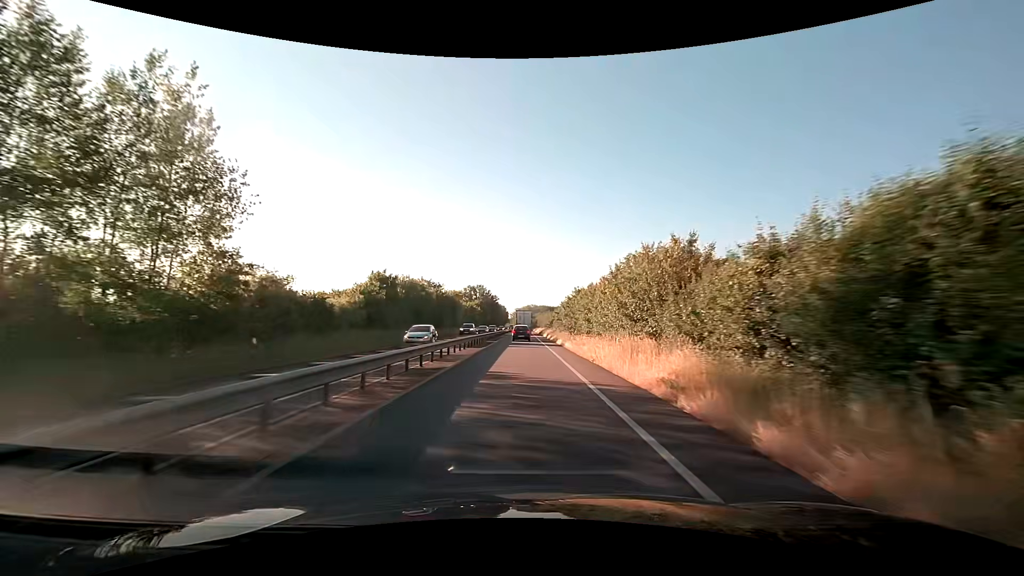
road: trunk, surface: asphalt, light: Day
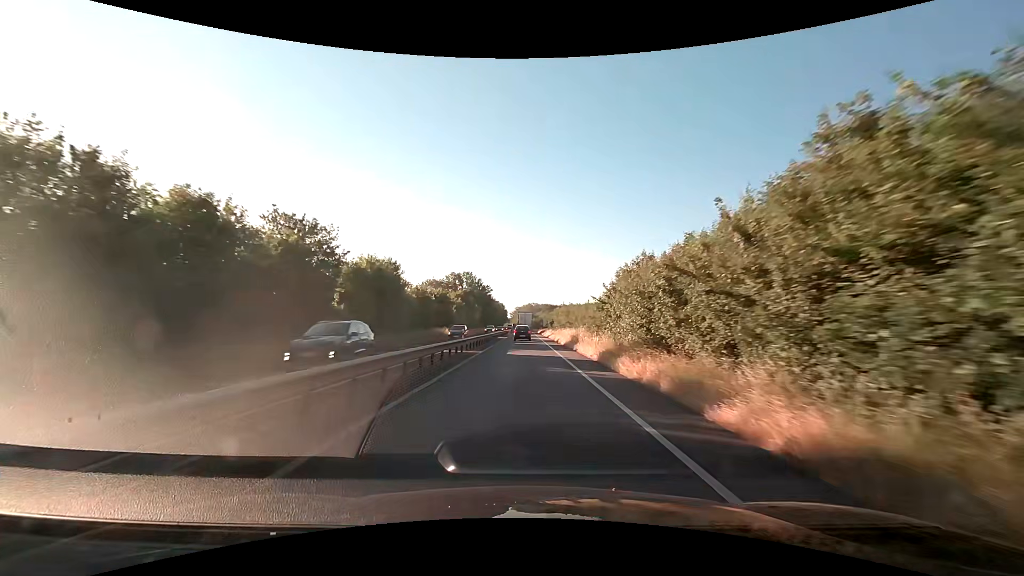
(0.0, +43.6) m; 0°
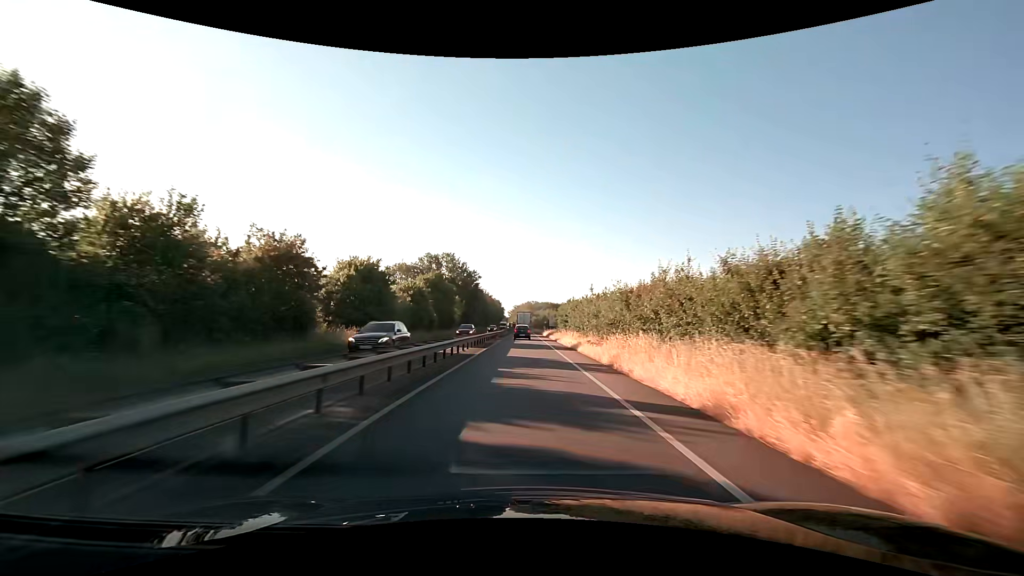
(+0.1, +34.2) m; 0°
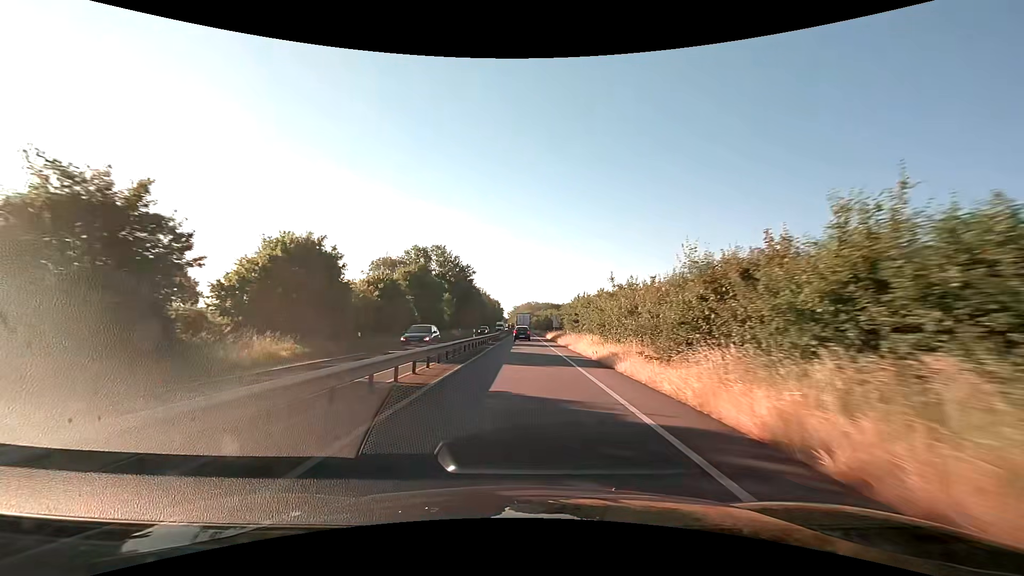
(0.0, +11.6) m; 0°
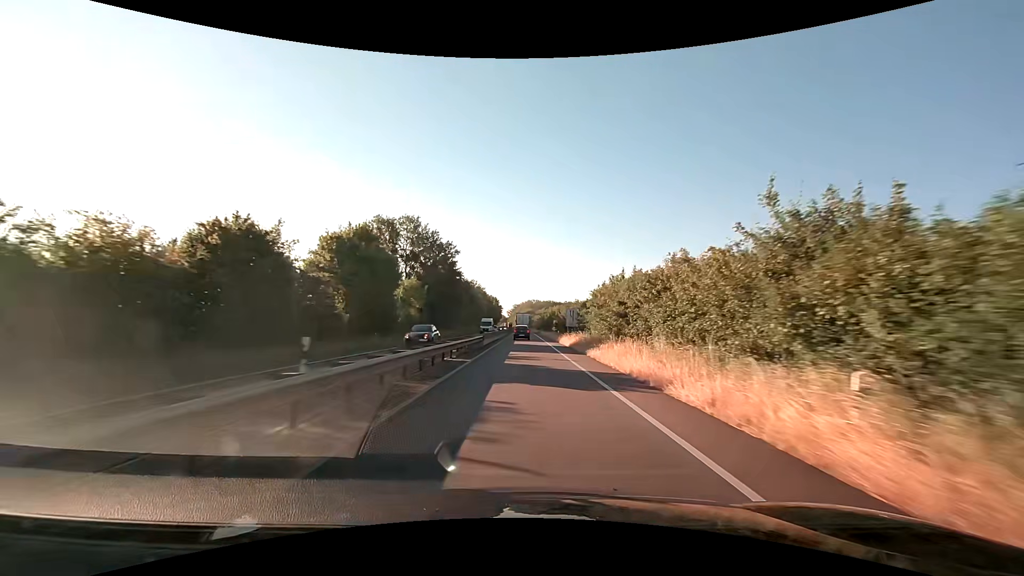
(0.0, +23.7) m; 0°
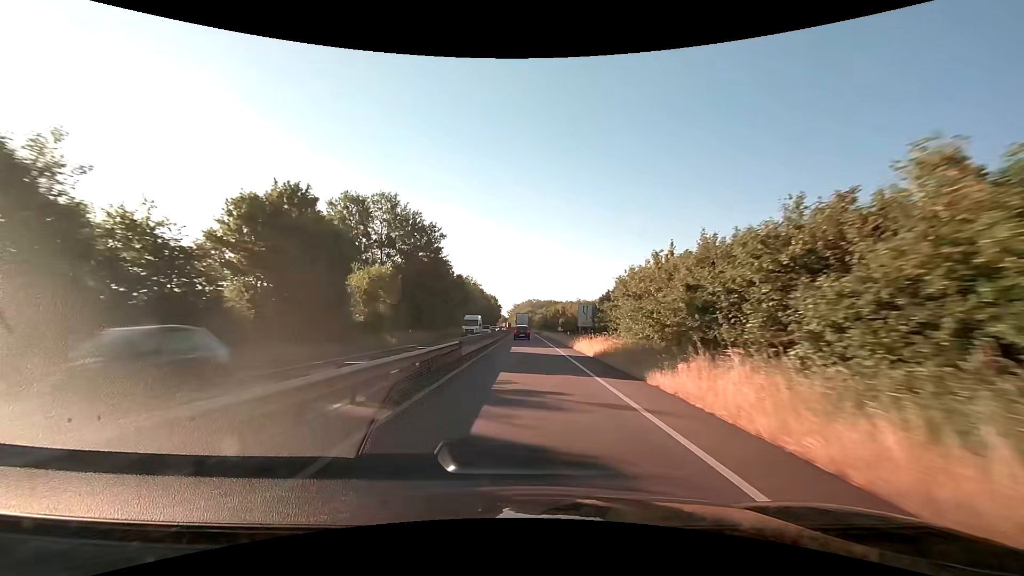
(0.0, +12.0) m; 0°
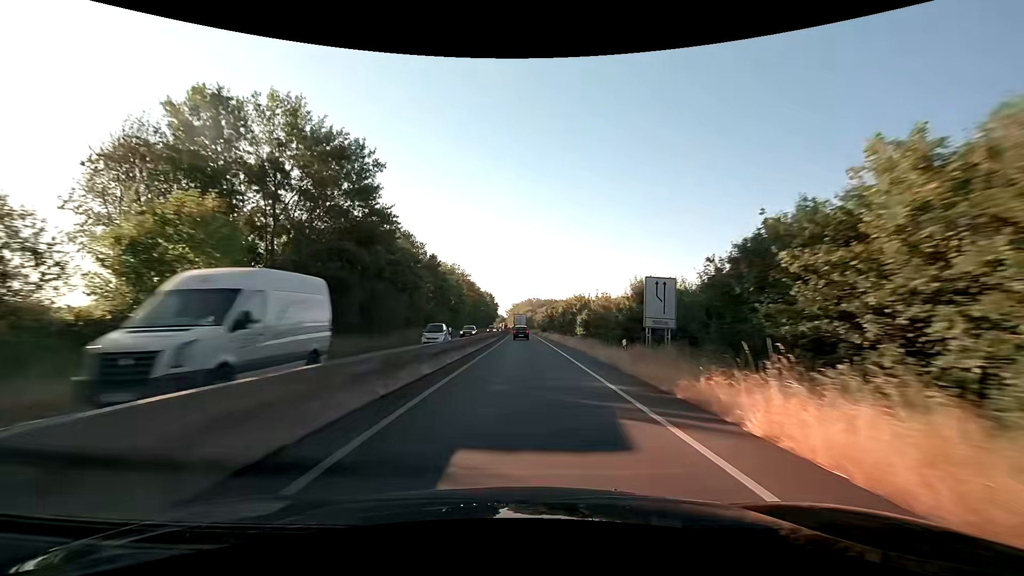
(0.0, +24.4) m; 0°
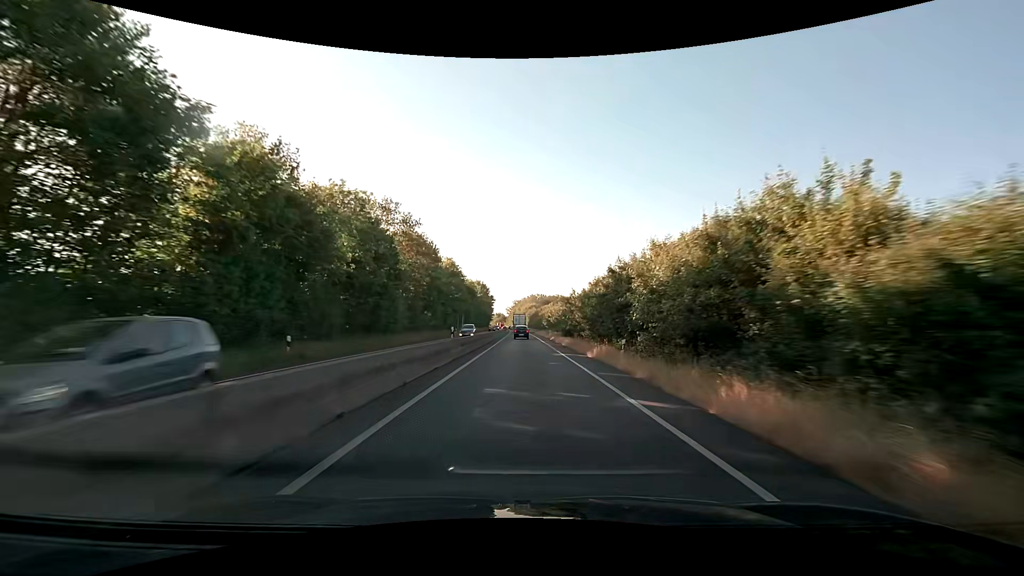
(0.0, +50.6) m; 0°
(0, +10) (0, +20) (0, +30) (0, +40) (0, +50) (0, +60) (-1, +70) (-1, +80) (-1, +90) (-1, +100) m
